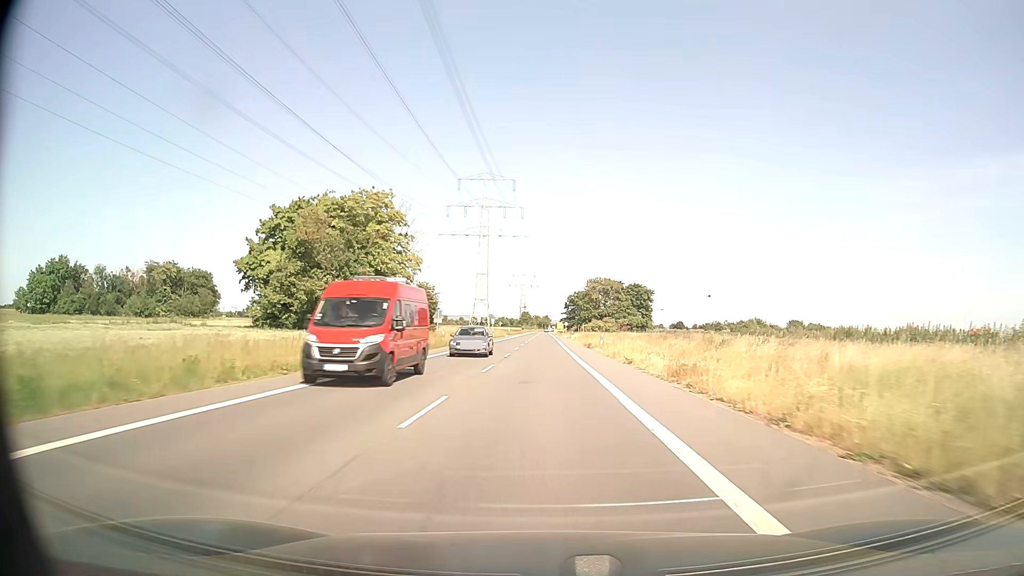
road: secondary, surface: asphalt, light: Day
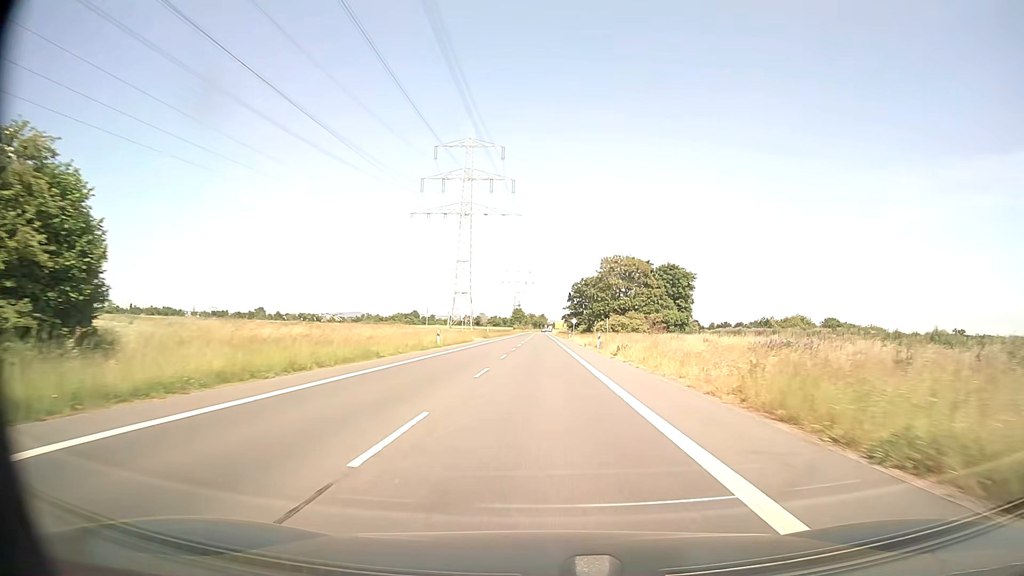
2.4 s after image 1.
(+0.1, +50.7) m; 0°
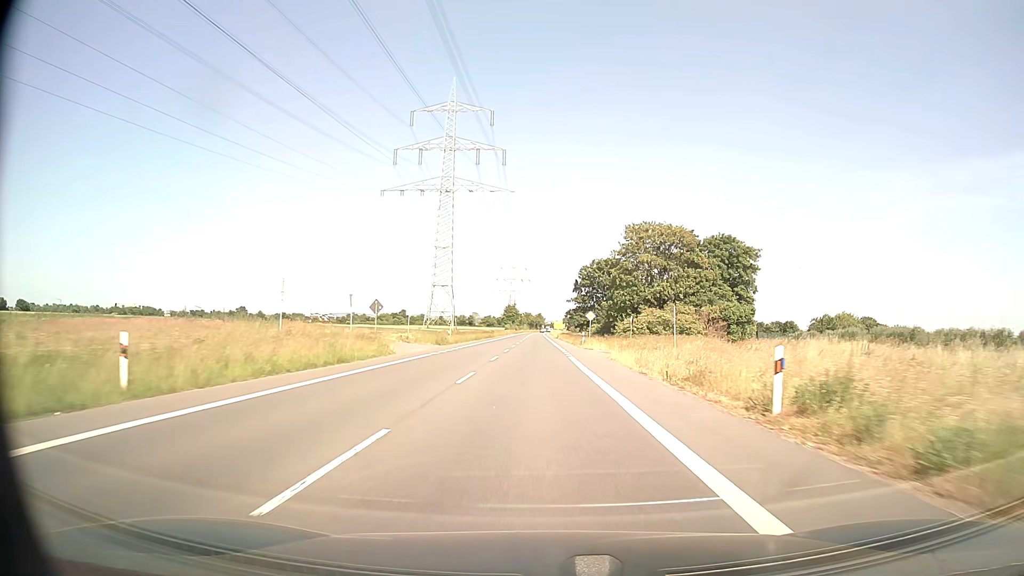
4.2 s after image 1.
(+0.1, +38.1) m; 0°
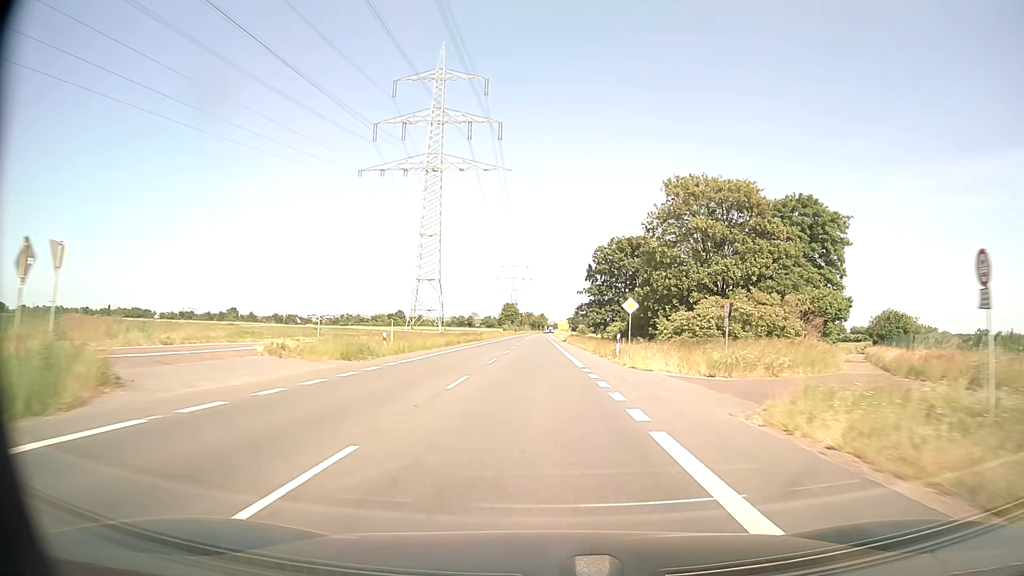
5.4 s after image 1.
(0.0, +25.4) m; 0°
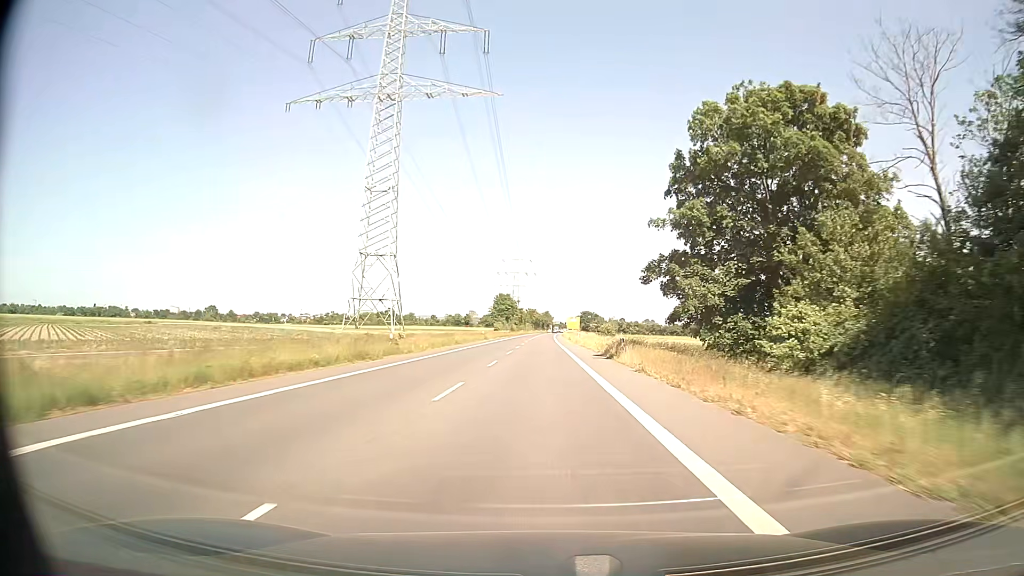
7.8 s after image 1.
(-0.2, +51.0) m; 0°
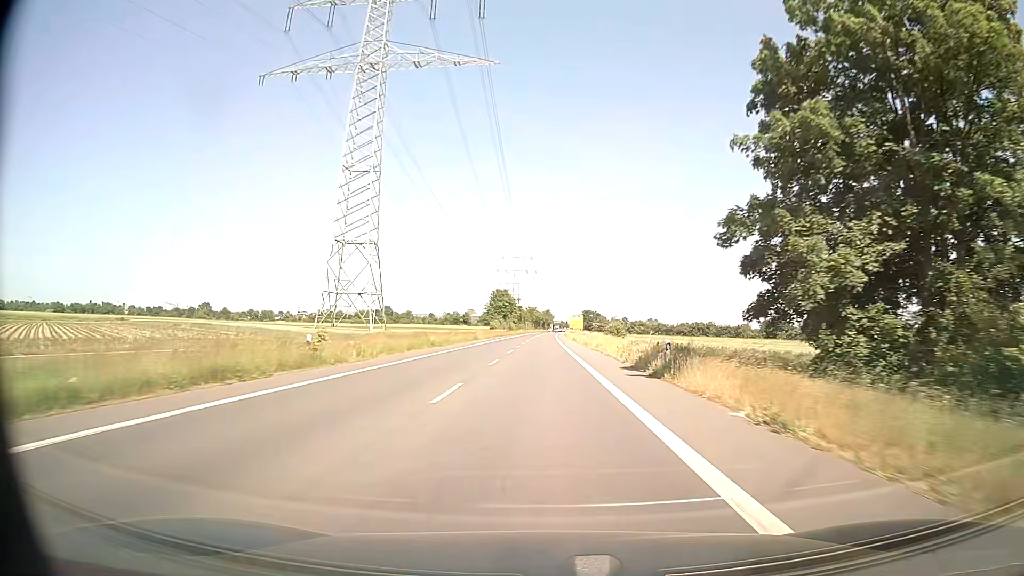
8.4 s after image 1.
(0.0, +12.6) m; 0°
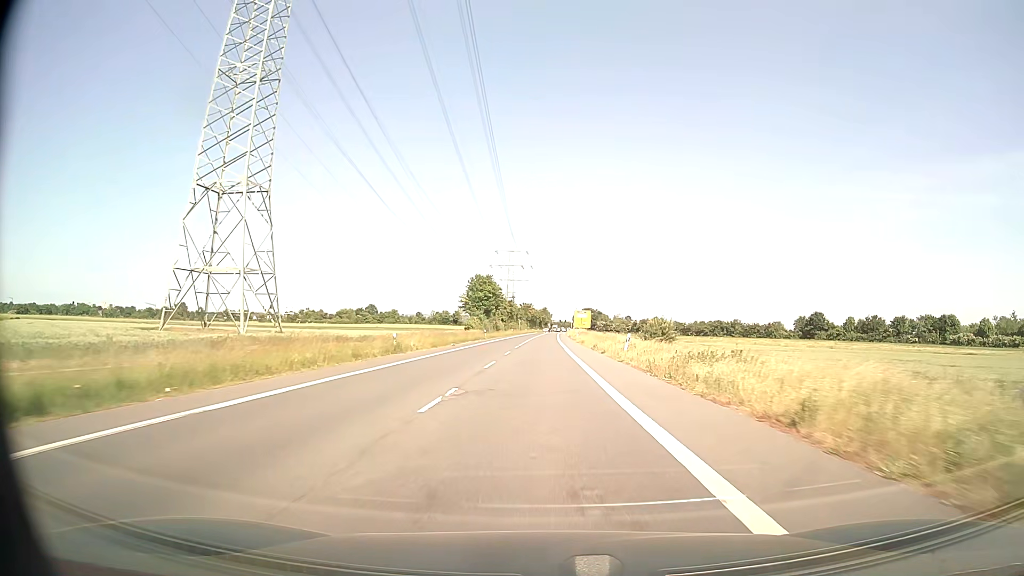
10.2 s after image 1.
(+0.1, +37.3) m; 0°
